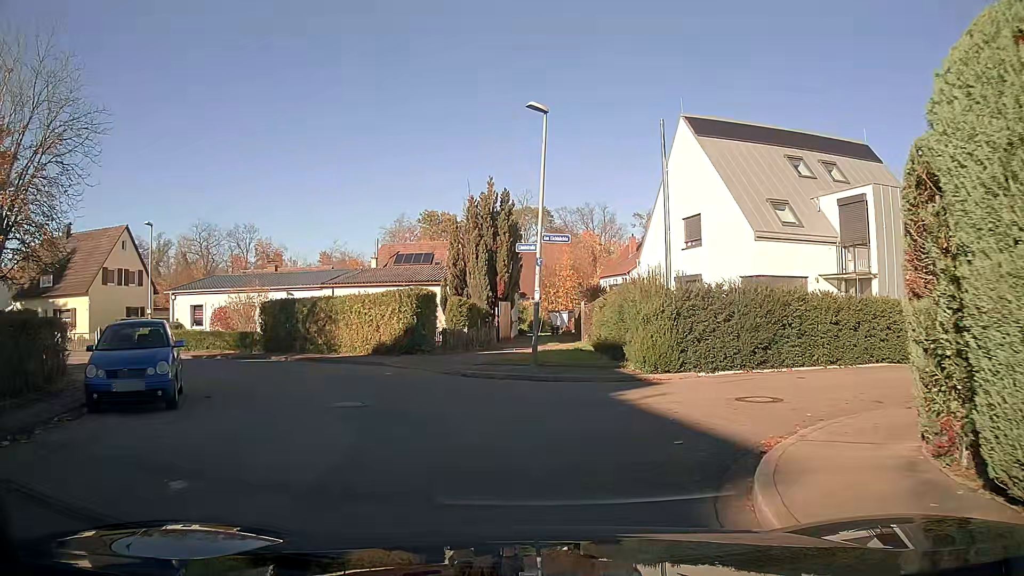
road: residential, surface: asphalt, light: Day
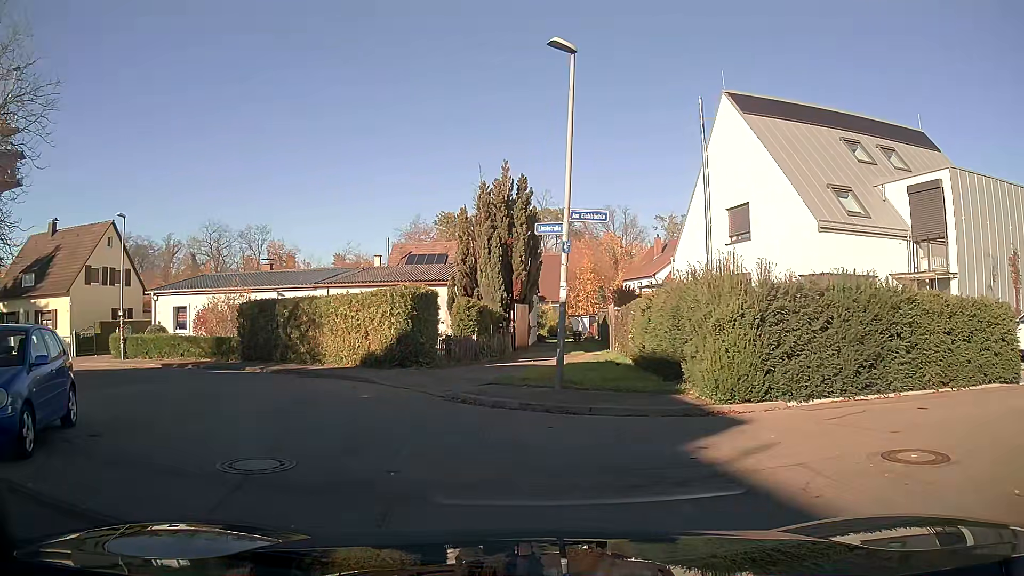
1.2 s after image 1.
(-0.1, +4.1) m; -3°
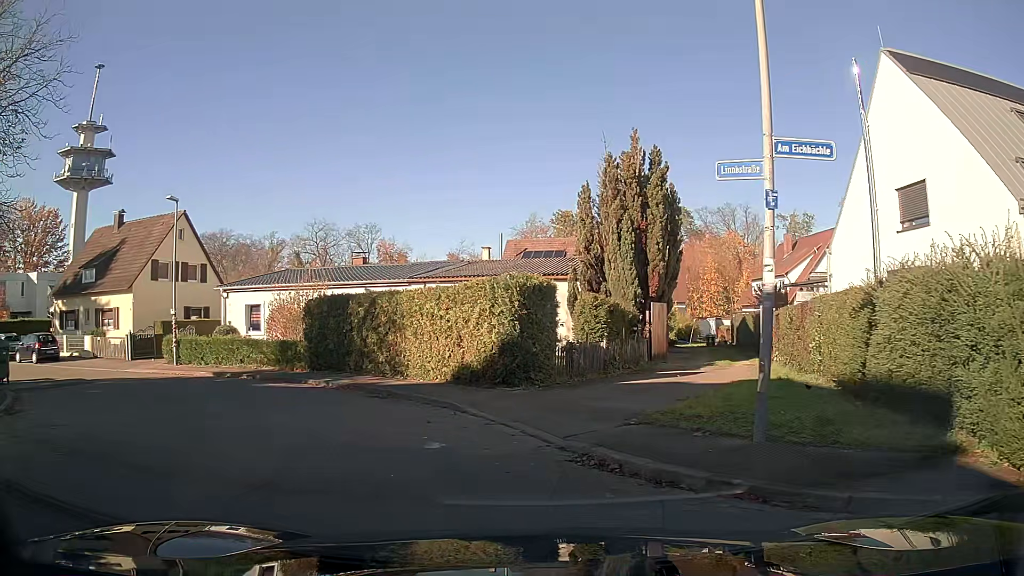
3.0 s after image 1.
(-0.5, +5.0) m; -11°
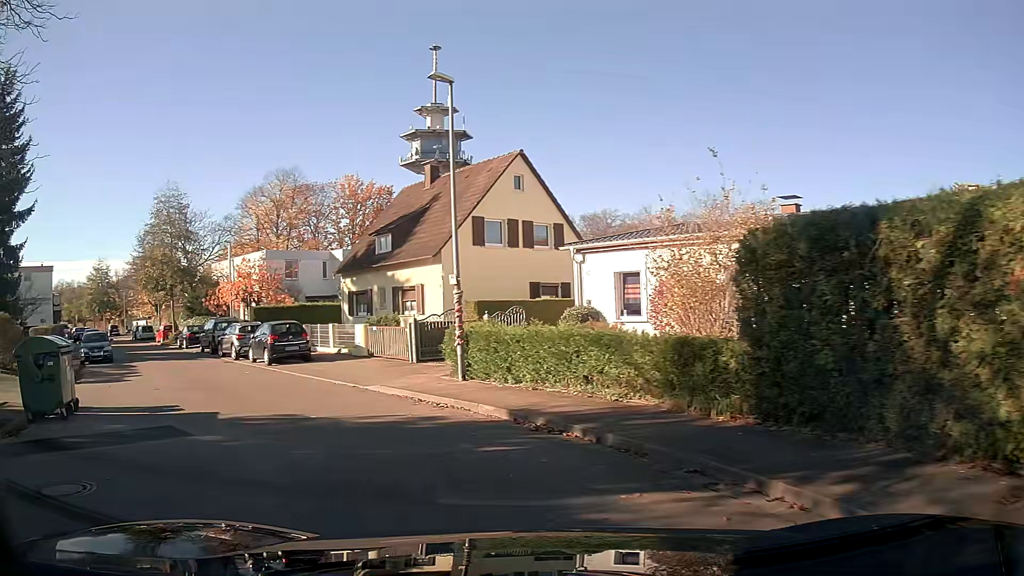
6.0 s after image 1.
(-3.9, +12.5) m; -35°
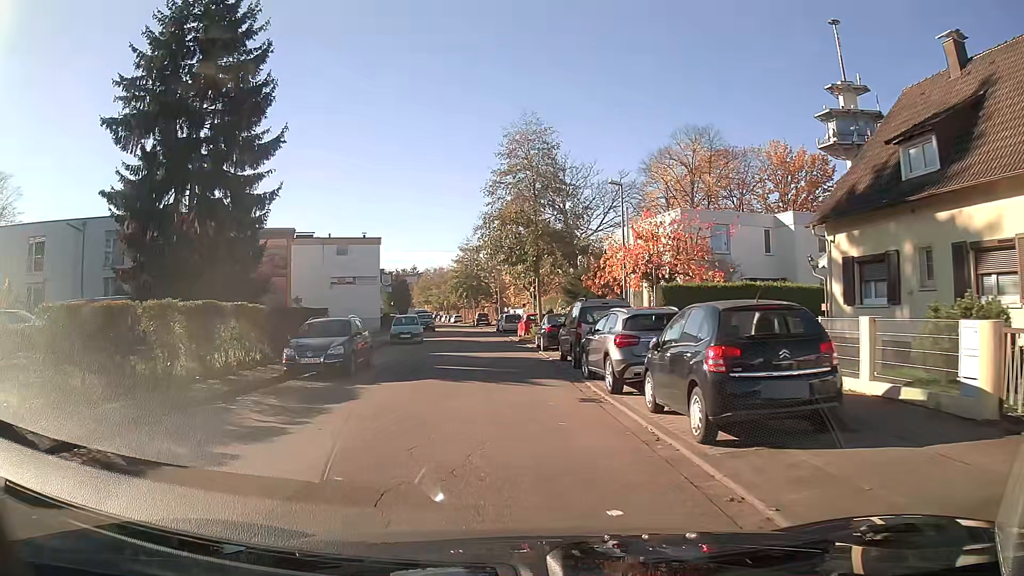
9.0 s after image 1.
(-5.4, +15.8) m; -32°
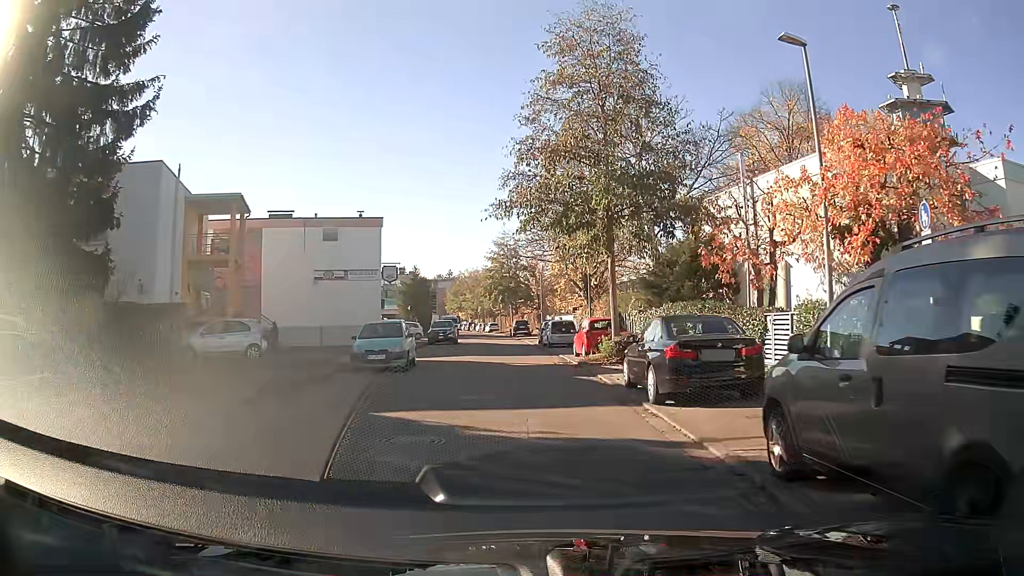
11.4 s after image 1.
(-0.4, +15.0) m; -2°
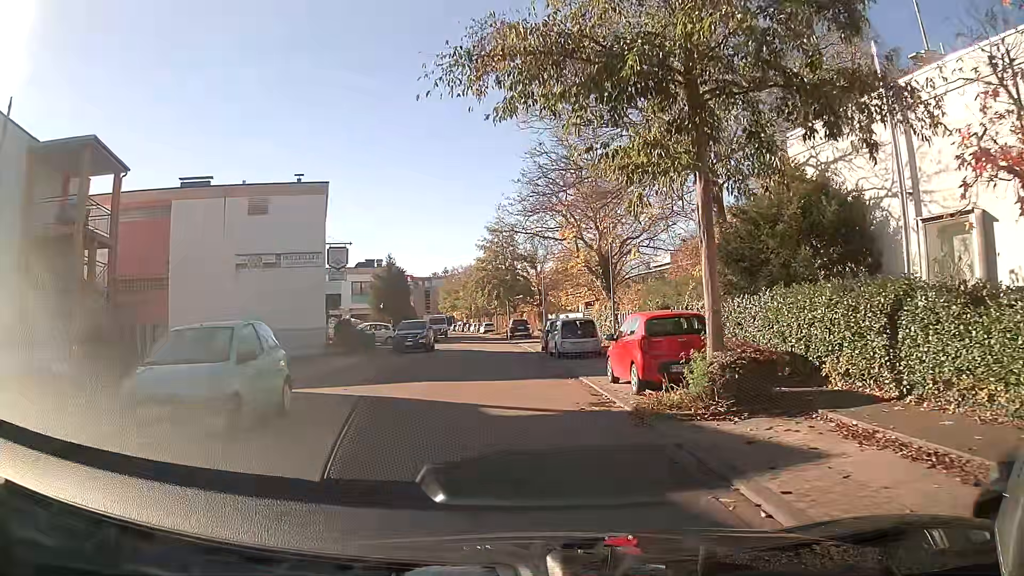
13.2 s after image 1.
(0.0, +11.5) m; 0°
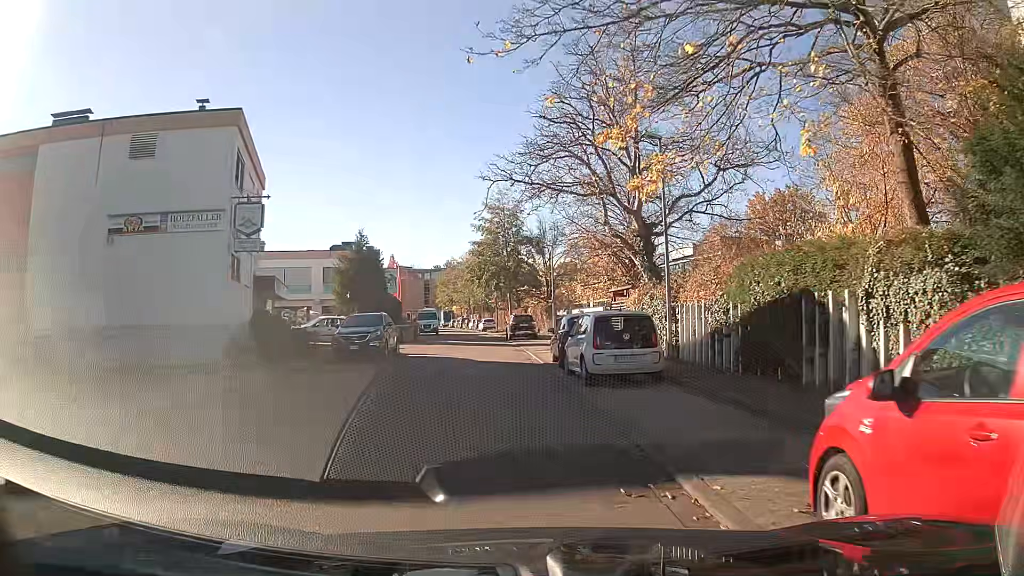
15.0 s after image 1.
(-0.1, +10.7) m; -1°
